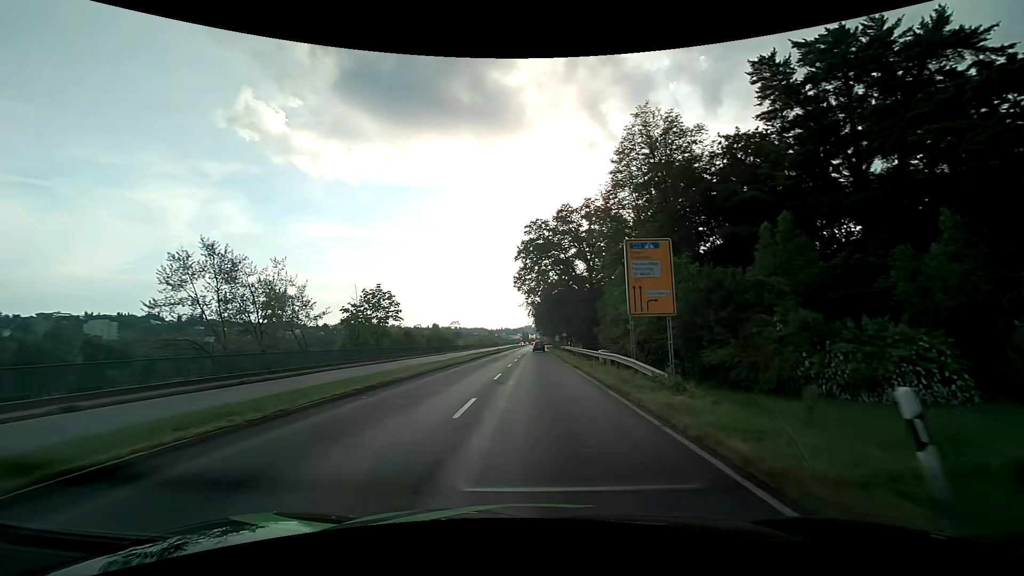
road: primary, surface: asphalt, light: Day
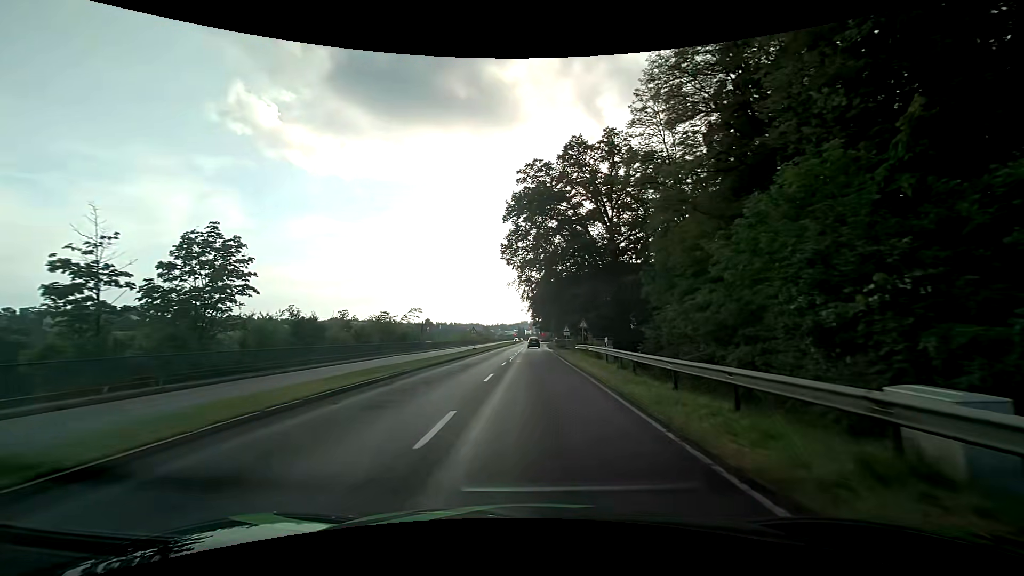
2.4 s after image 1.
(0.0, +29.9) m; 0°
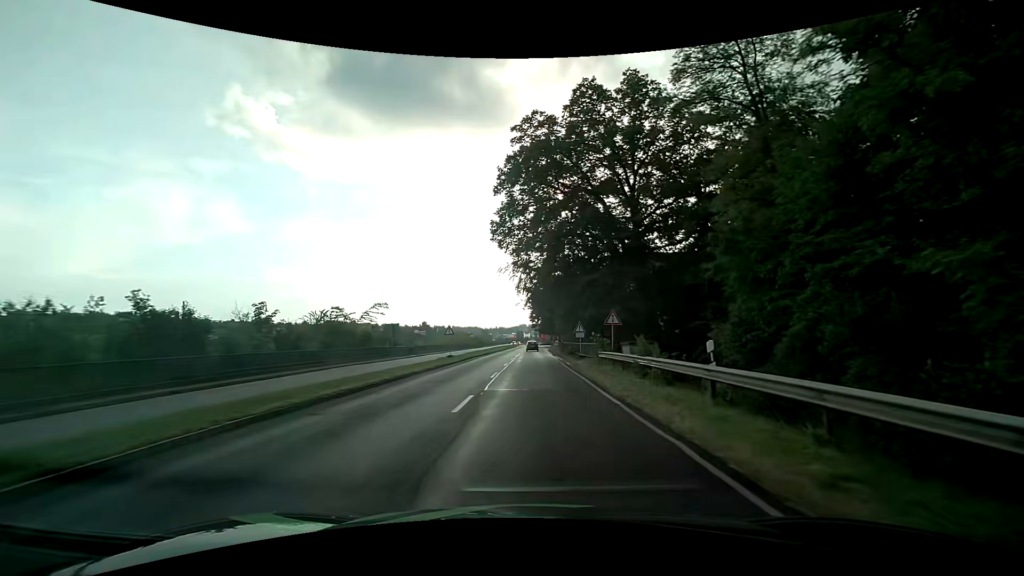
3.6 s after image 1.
(0.0, +14.9) m; 0°
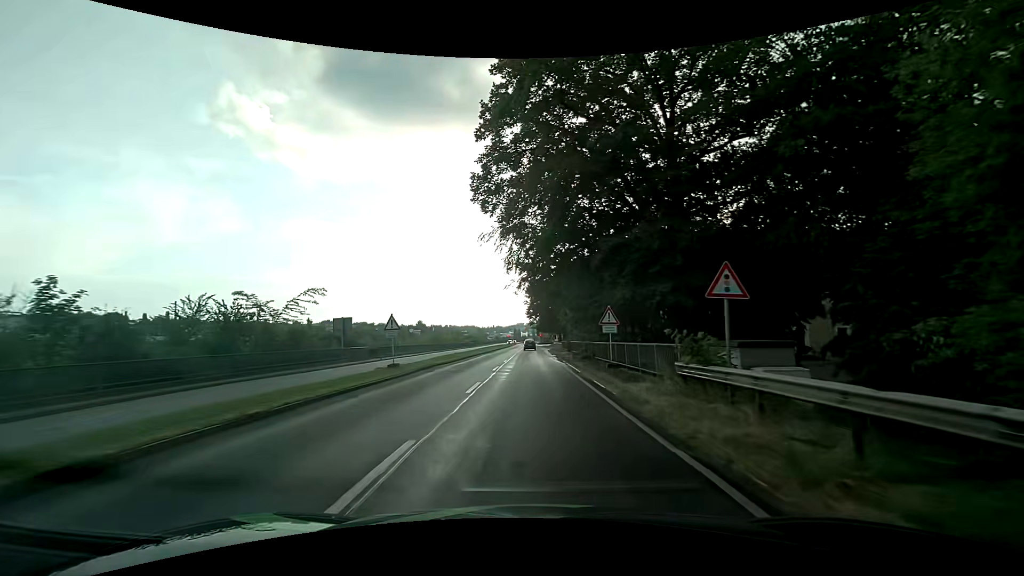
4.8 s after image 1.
(+0.1, +14.9) m; 0°
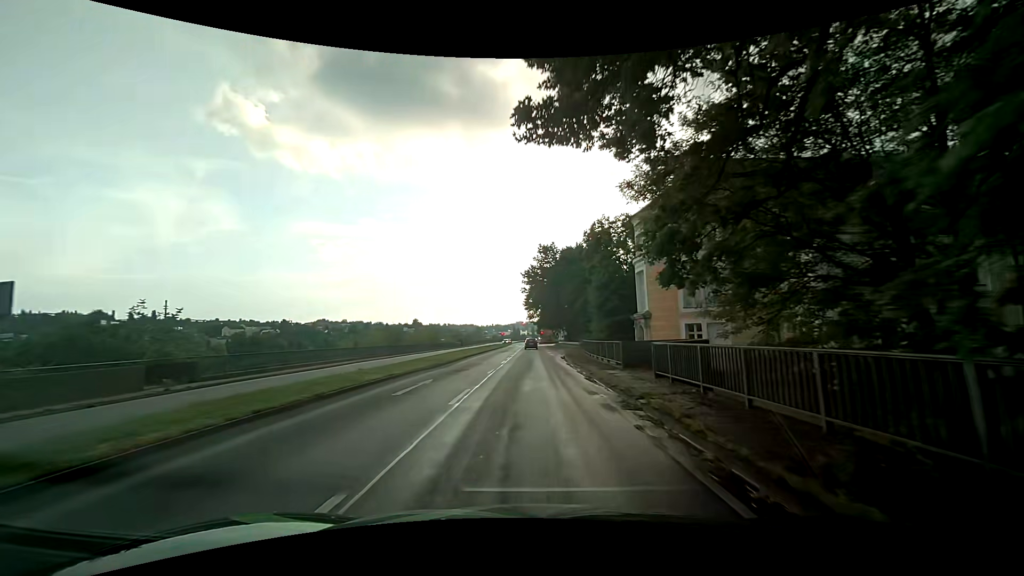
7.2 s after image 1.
(-0.2, +29.8) m; 0°
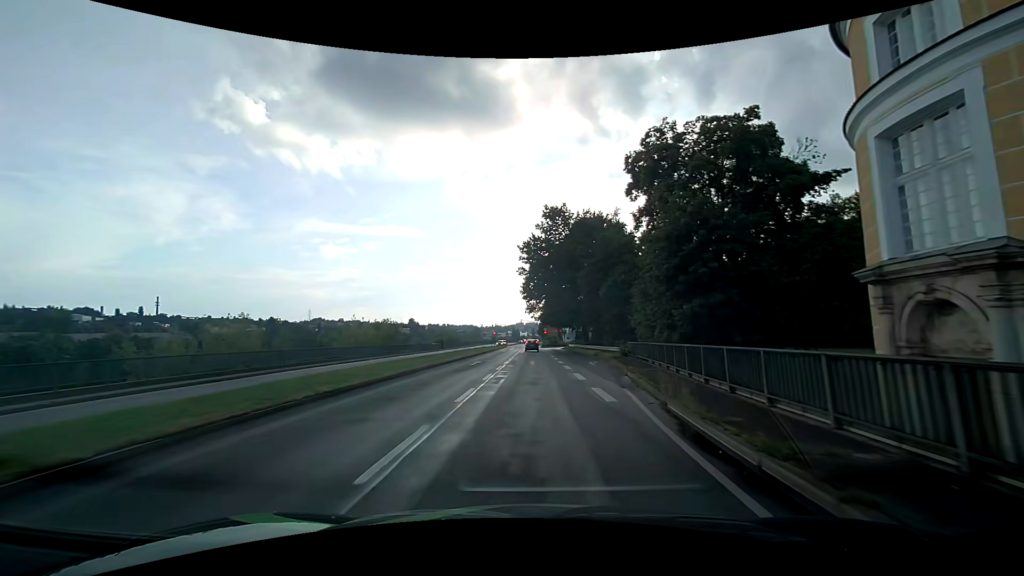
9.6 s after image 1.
(-0.1, +29.8) m; 0°
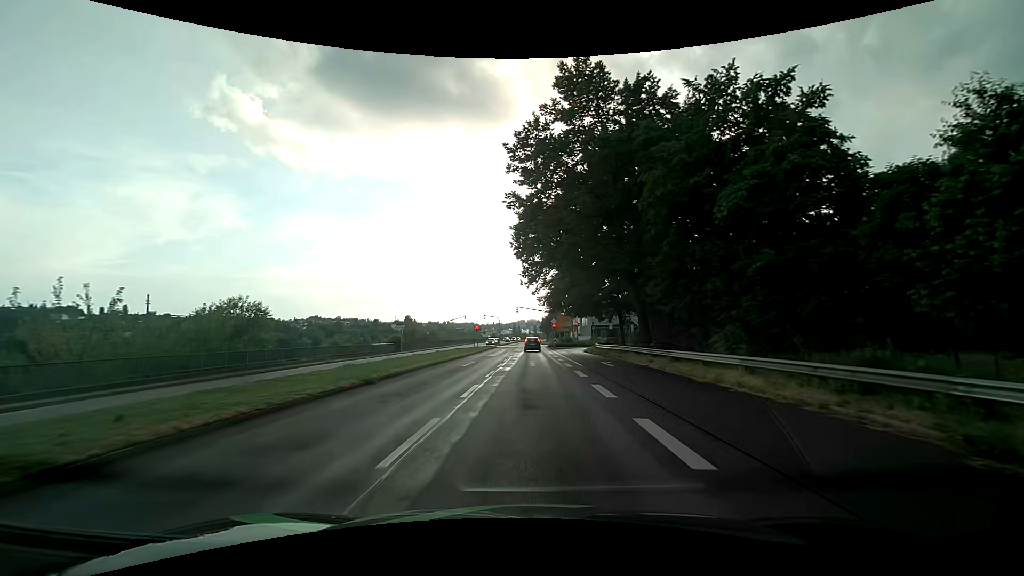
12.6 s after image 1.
(-0.2, +35.5) m; 0°
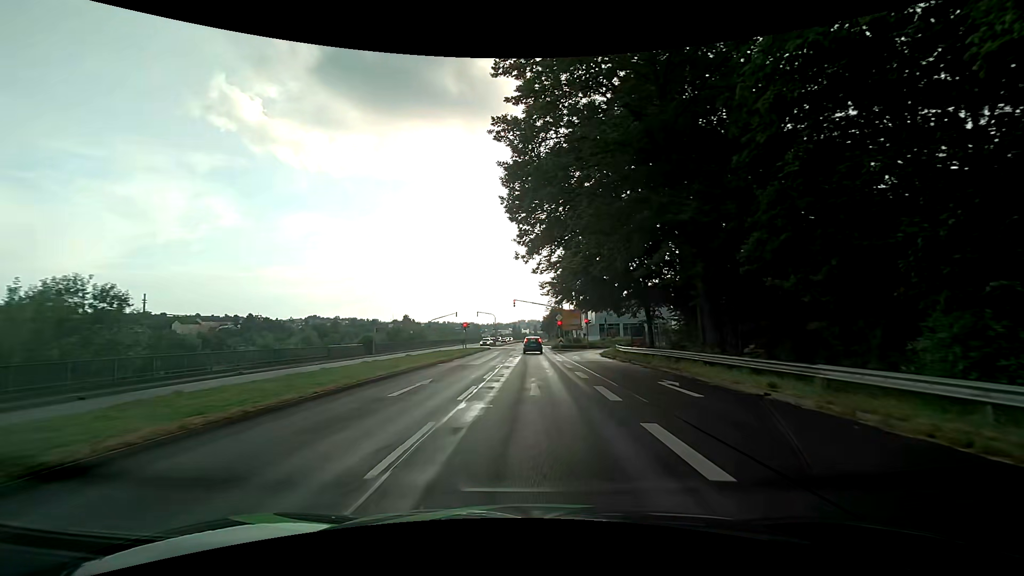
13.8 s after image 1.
(-0.2, +12.3) m; -1°
(0, +10) (0, +20) (0, +30) (0, +40) (0, +50) (0, +60) (0, +70) (0, +80) (-1, +90) (-1, +100) m
